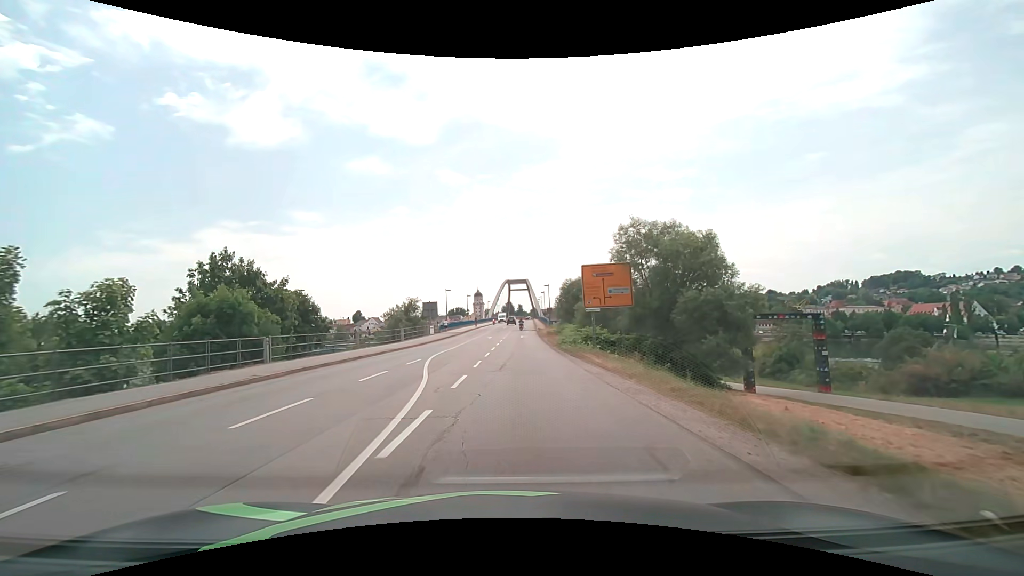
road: secondary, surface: asphalt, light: Day
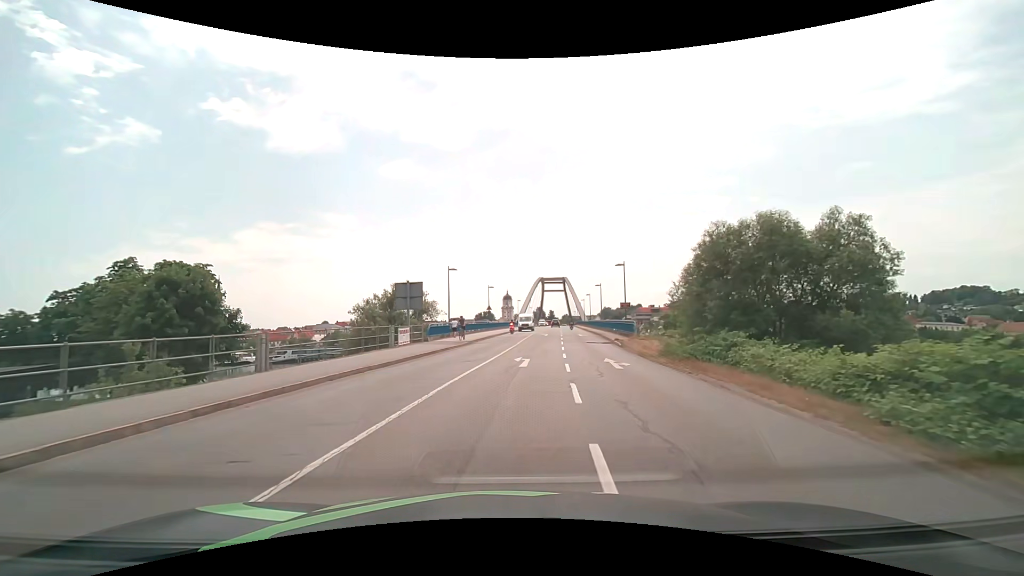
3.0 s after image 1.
(-1.2, +32.5) m; -4°
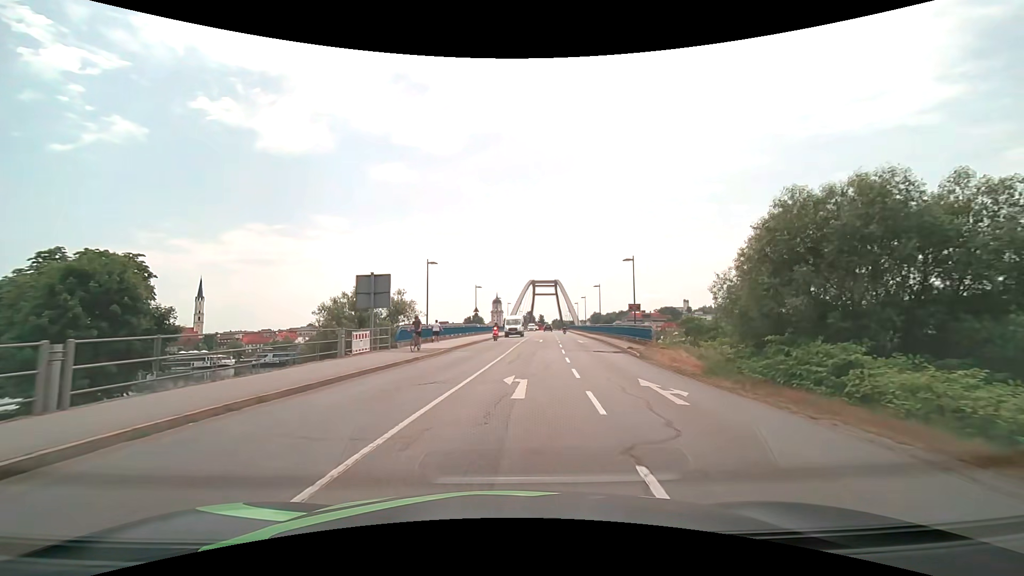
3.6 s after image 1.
(+0.1, +6.8) m; +2°
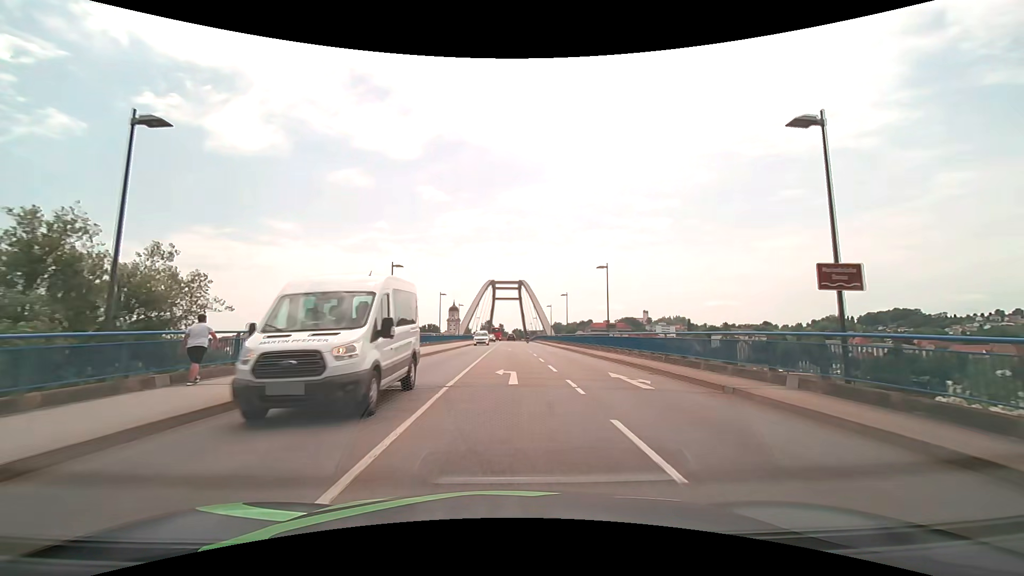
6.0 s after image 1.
(+1.4, +27.7) m; +5°
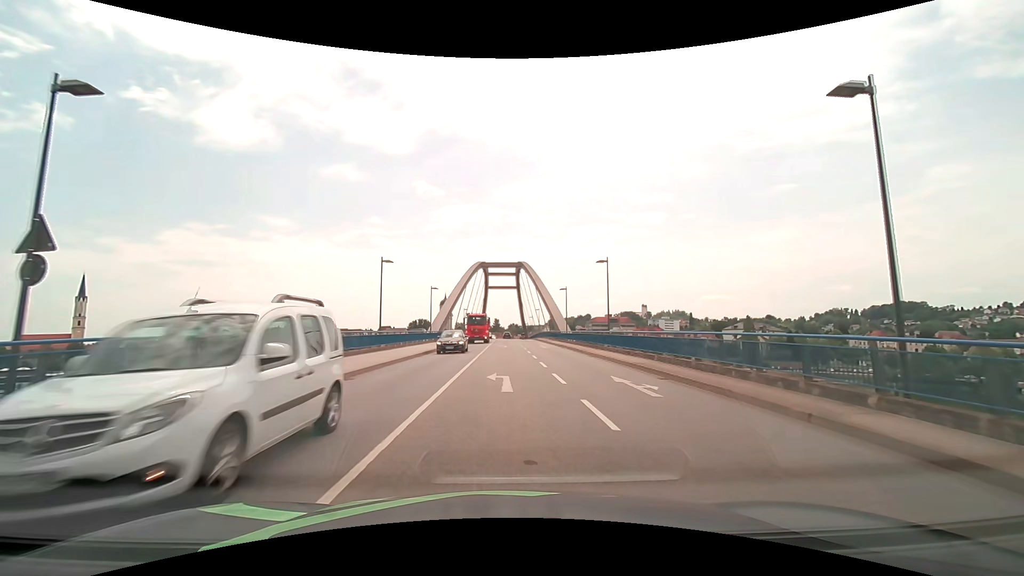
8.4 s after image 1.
(+0.1, +27.7) m; 0°
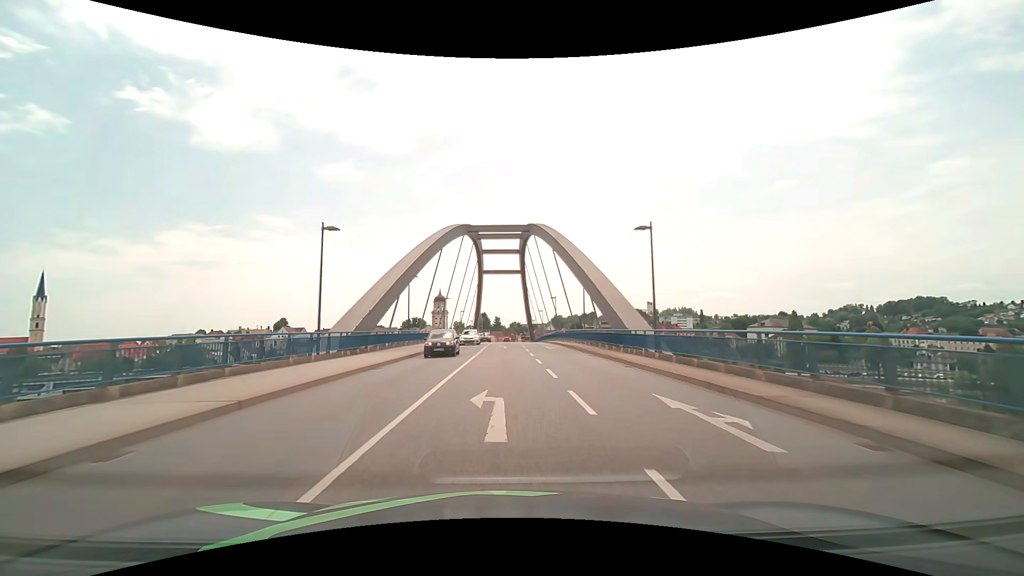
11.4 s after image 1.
(+0.1, +35.1) m; 0°
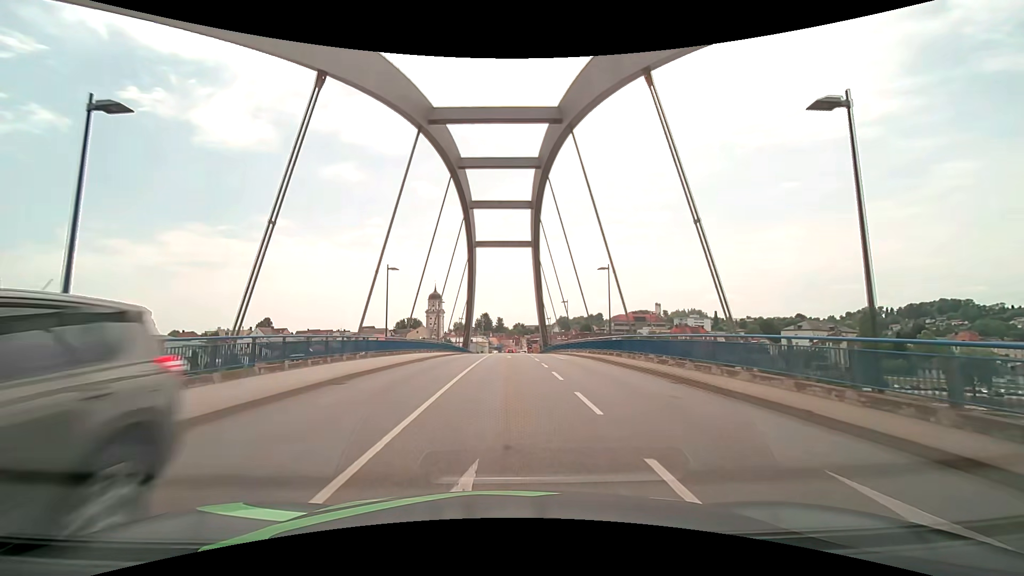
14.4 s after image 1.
(-0.1, +35.7) m; 0°
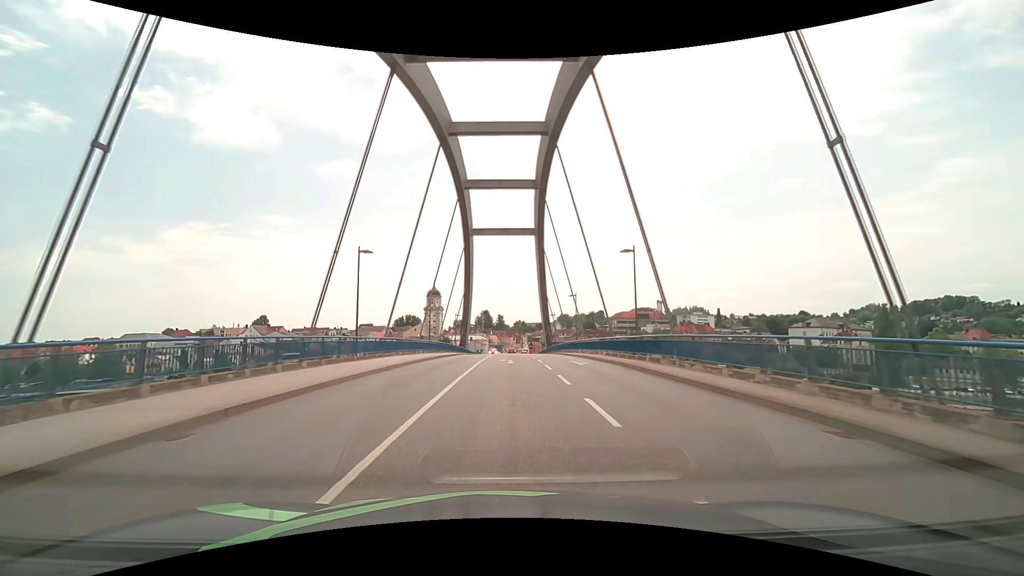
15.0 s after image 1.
(0.0, +7.2) m; 0°
(0, +10) (0, +20) (0, +30) (0, +40) (0, +50) (0, +60) (0, +70) (0, +80) (+1, +90) (+1, +100) m
